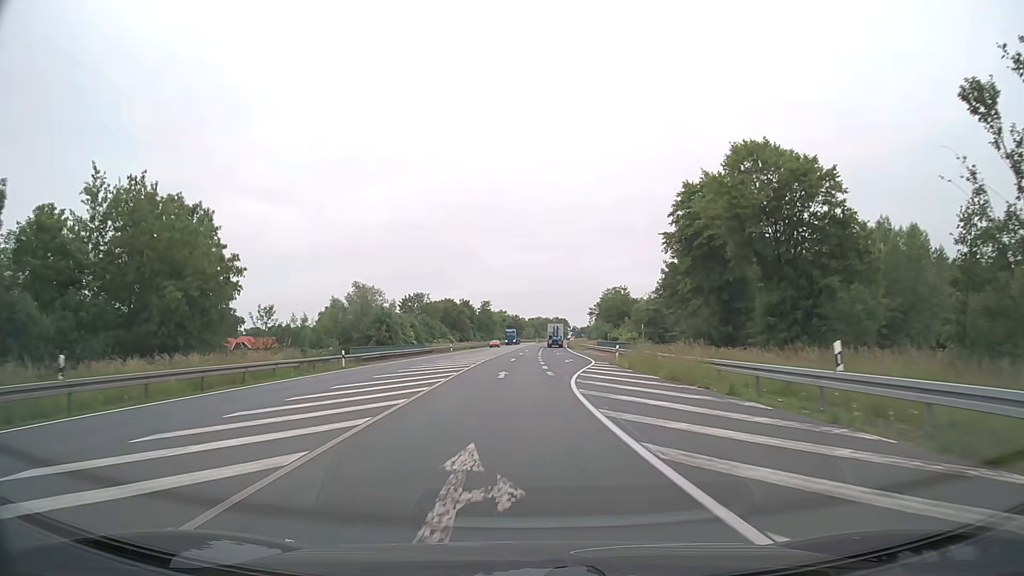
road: primary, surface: asphalt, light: Day
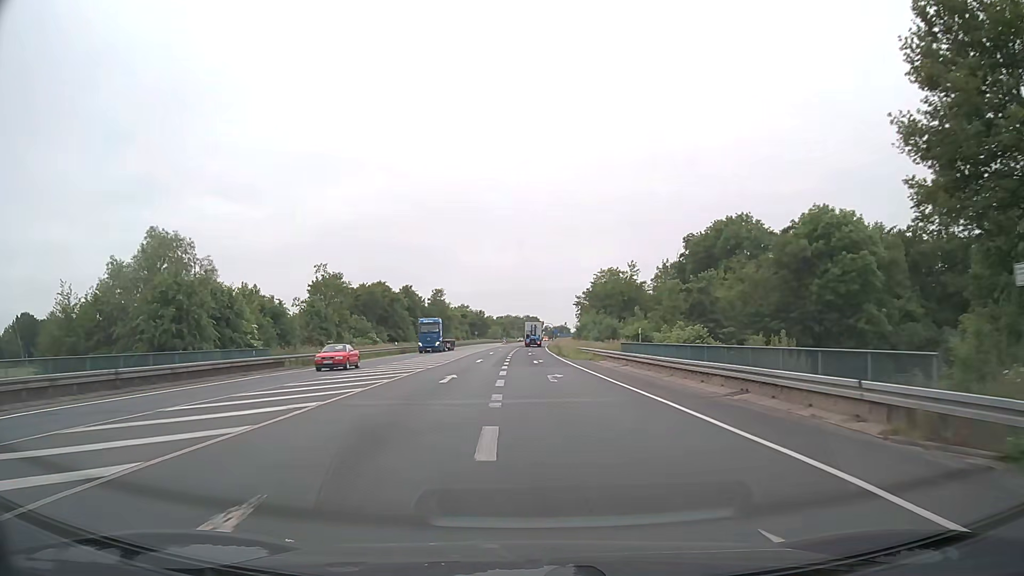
(+0.9, +42.9) m; +2°
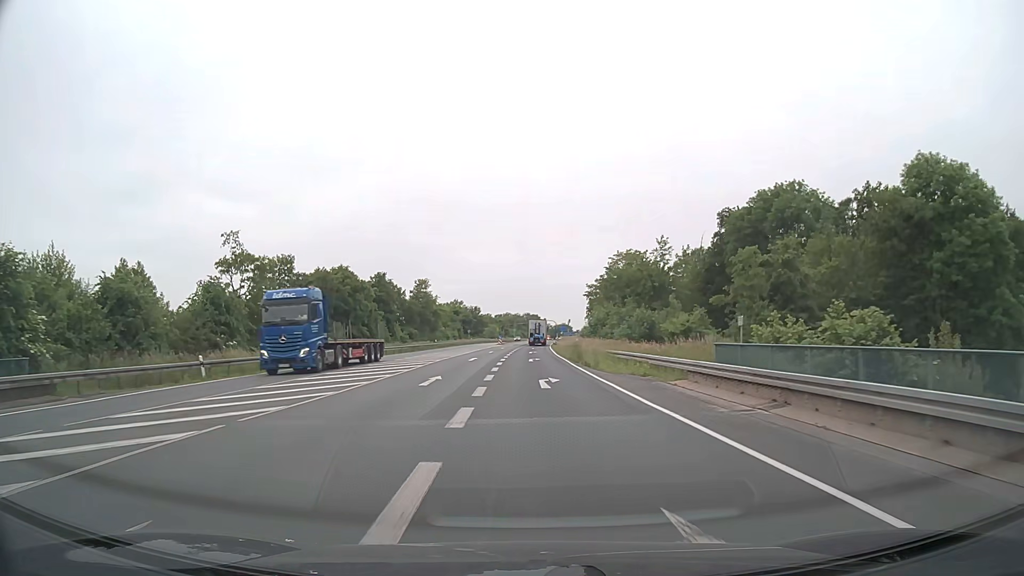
(0.0, +21.5) m; 0°
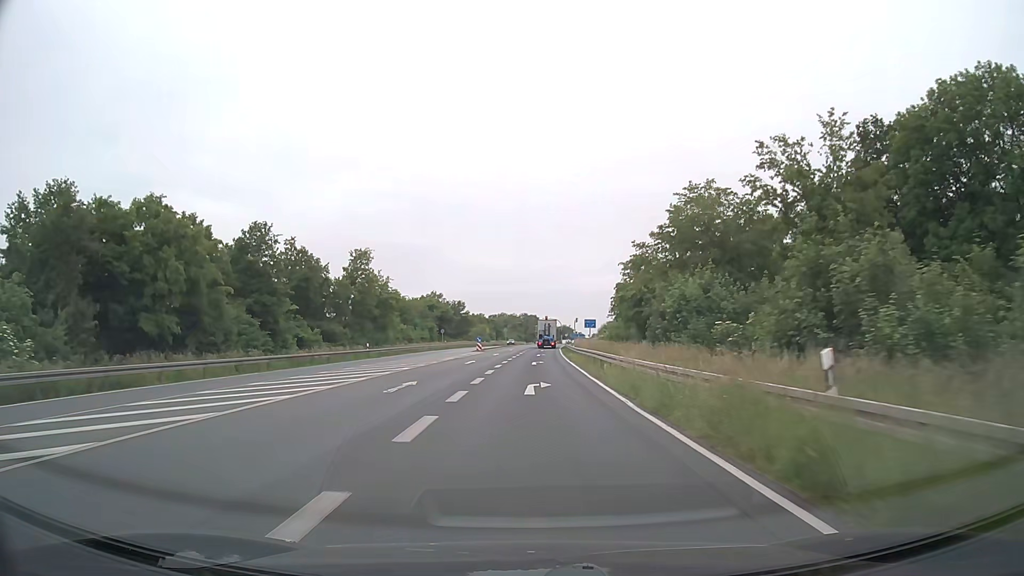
(+0.4, +42.9) m; +1°
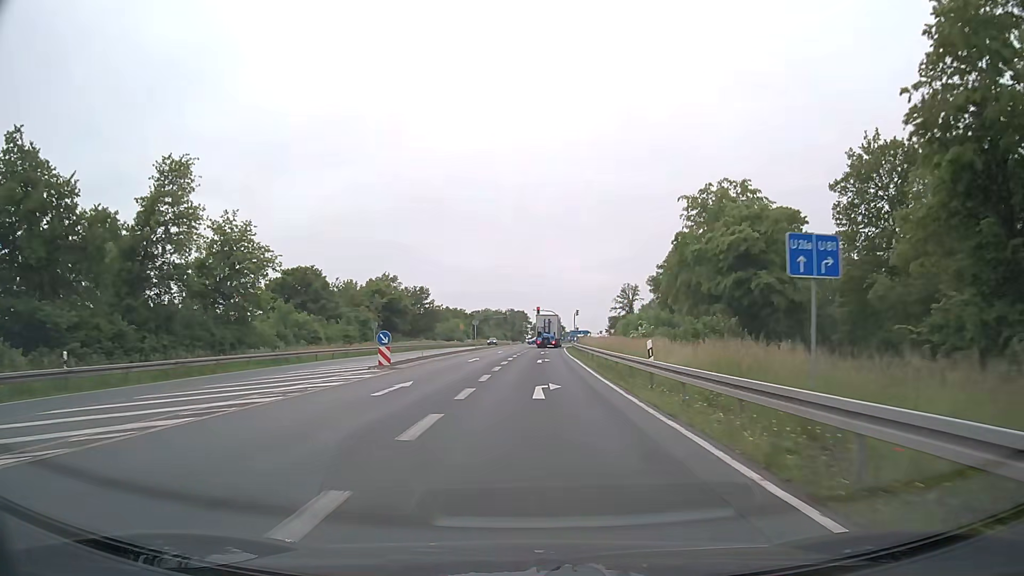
(+0.3, +41.3) m; +1°
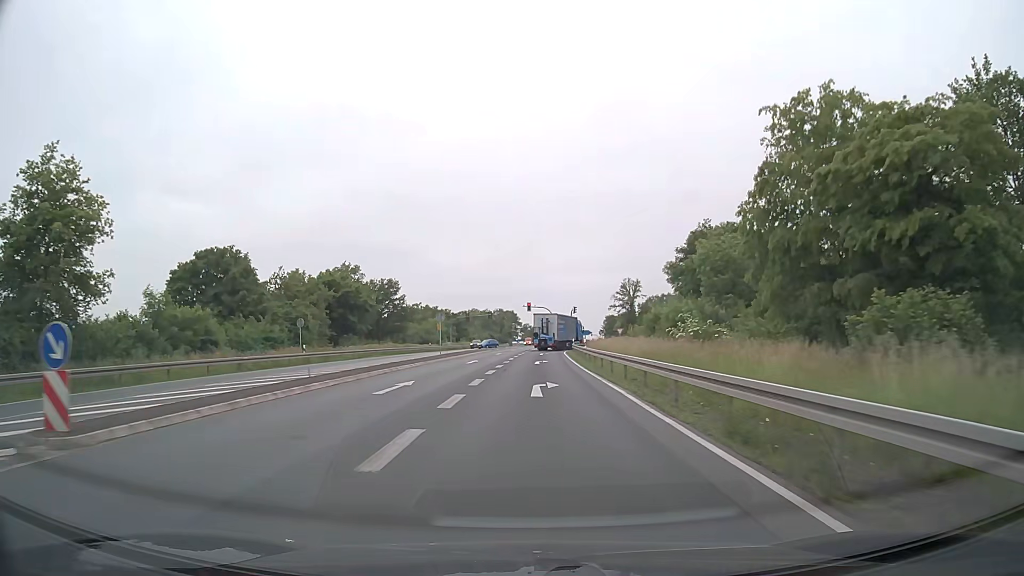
(0.0, +19.8) m; 0°
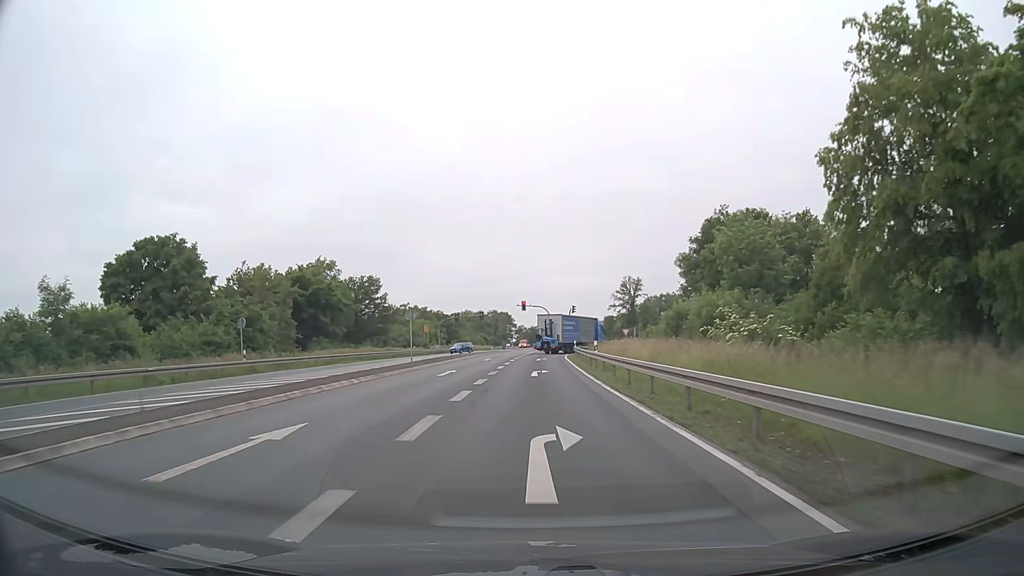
(0.0, +9.6) m; +1°
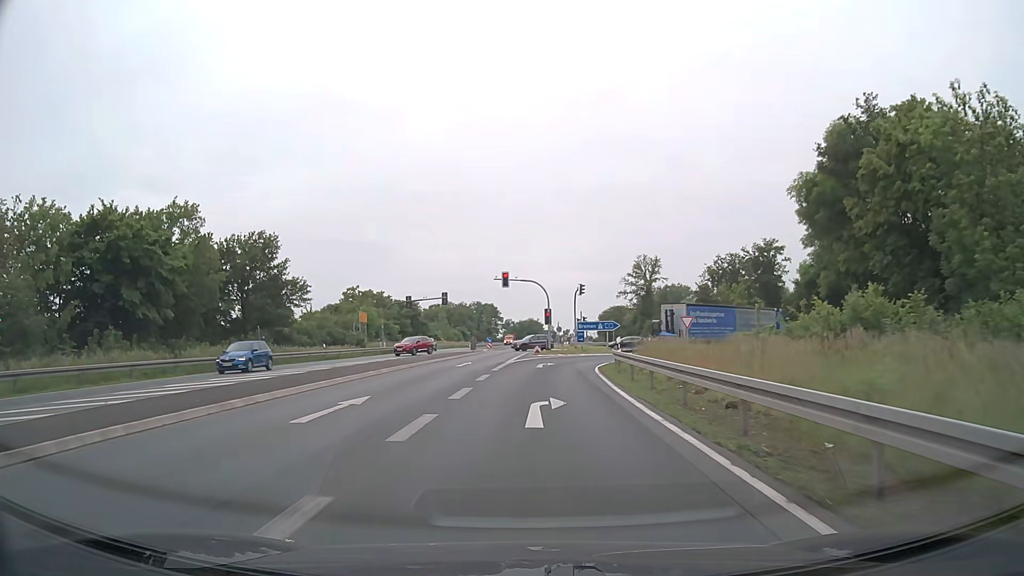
(+0.3, +35.5) m; +1°
(0, +10) (0, +20) (+1, +30) (+3, +40) (+8, +49) (+14, +56) (+22, +62) (+31, +66) (+41, +68) (+51, +68) m
